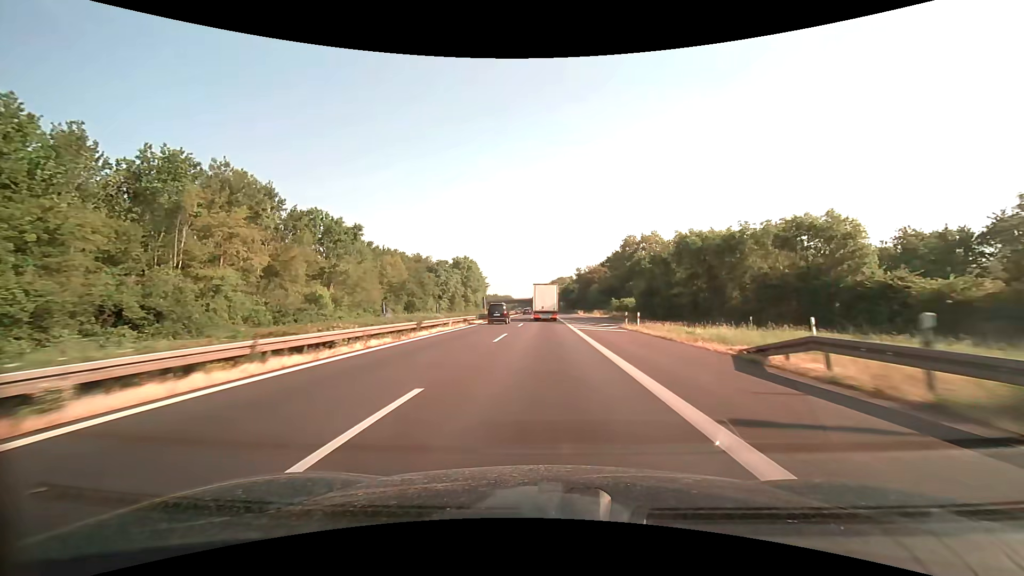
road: motorway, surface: asphalt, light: Day
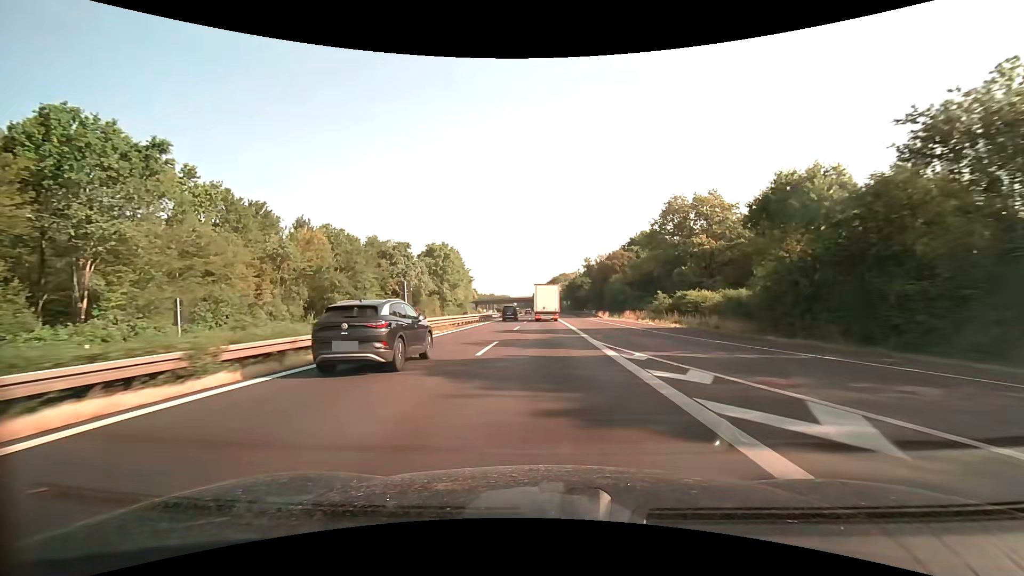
(0.0, +41.9) m; 0°
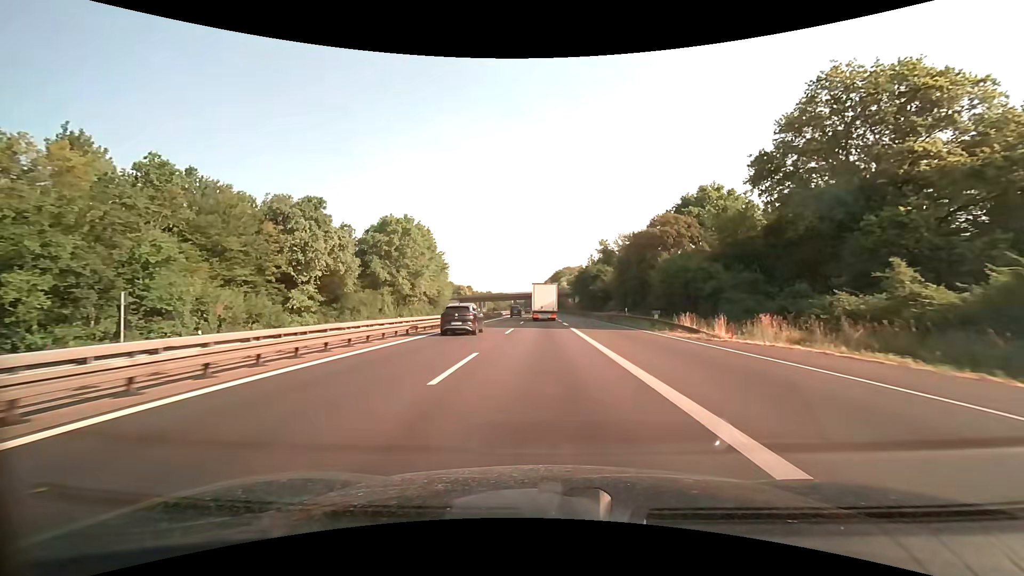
(0.0, +41.9) m; 0°
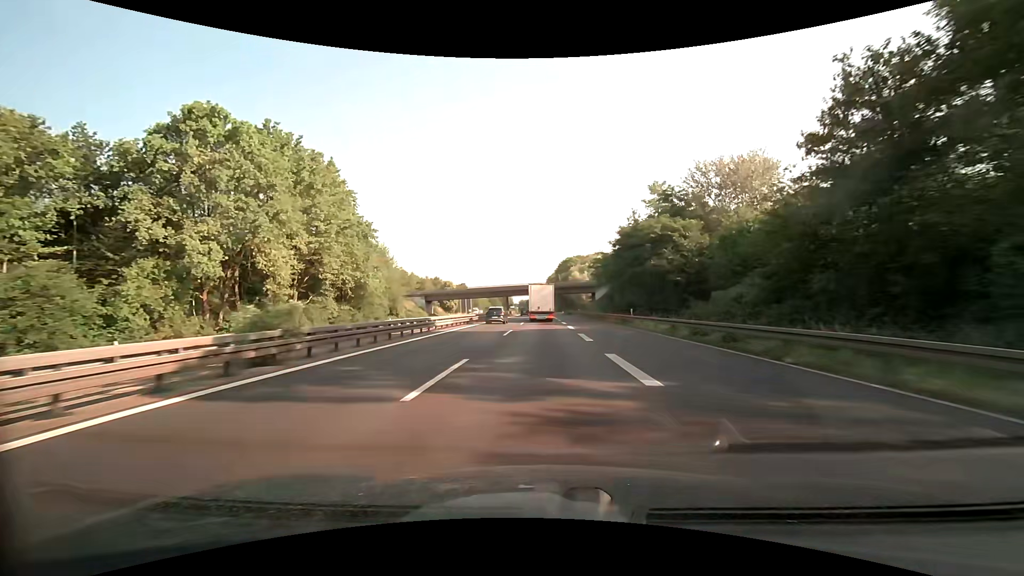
(-0.3, +55.7) m; 0°
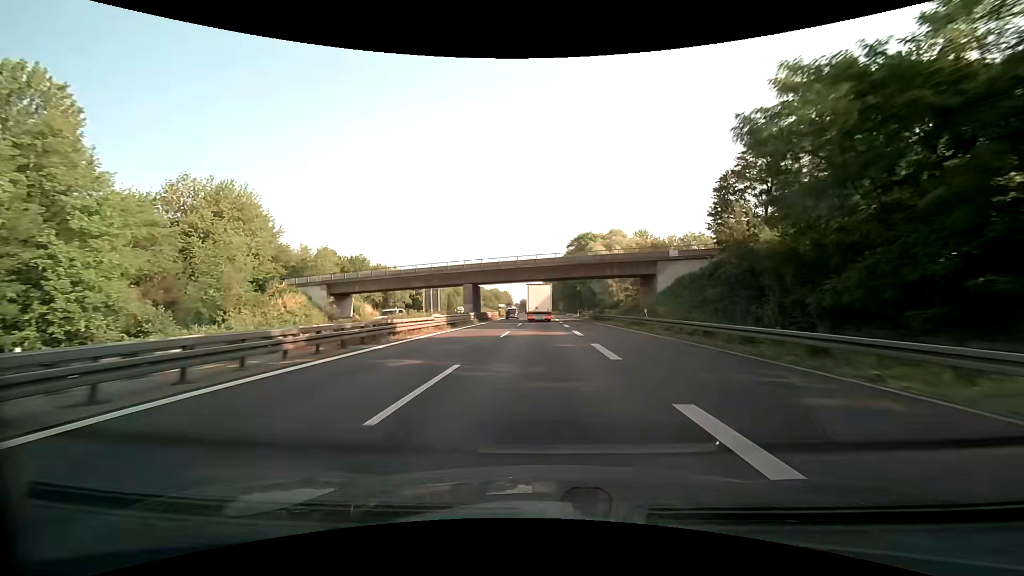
(-0.2, +55.6) m; 0°
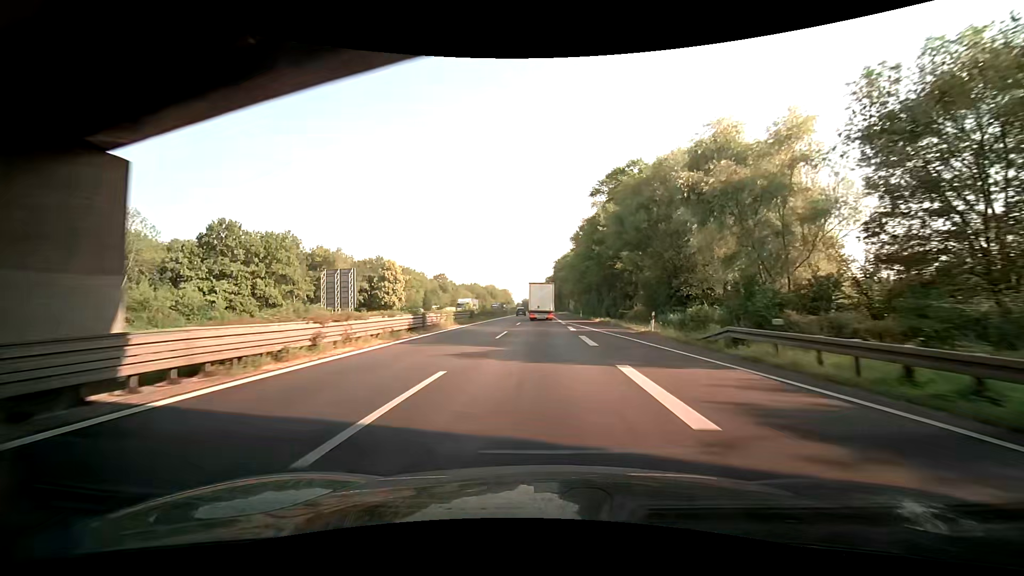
(0.0, +55.6) m; 0°
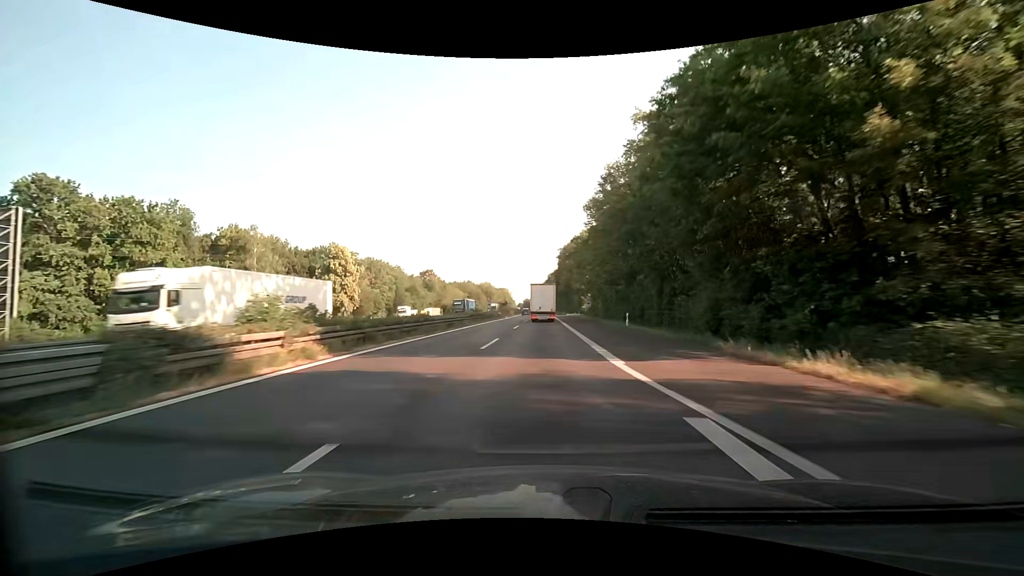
(0.0, +41.6) m; 0°
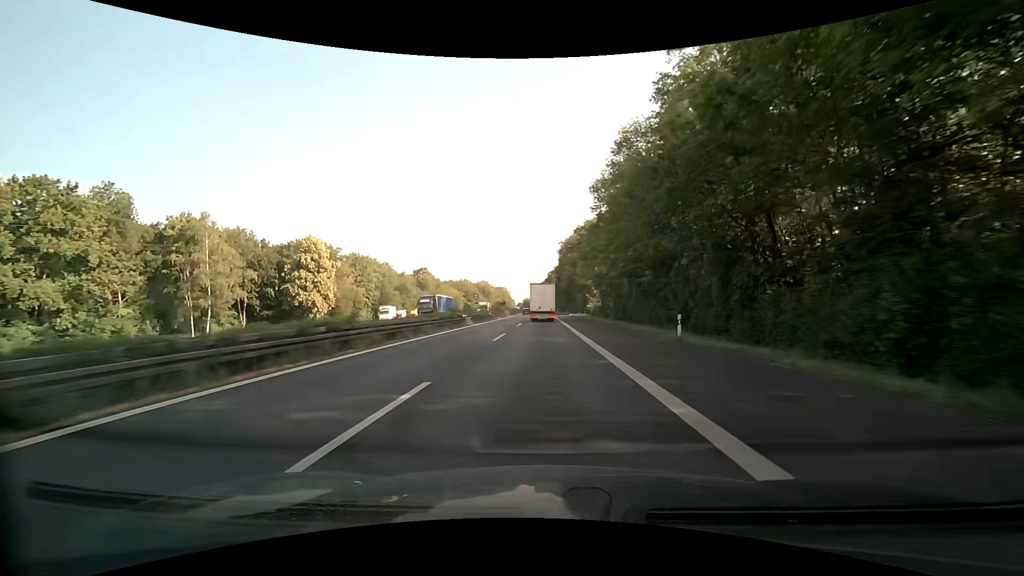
(0.0, +13.9) m; 0°
(0, +10) (0, +20) (0, +30) (0, +40) (0, +50) (0, +60) (0, +70) (0, +80) (0, +90) (0, +100) m
